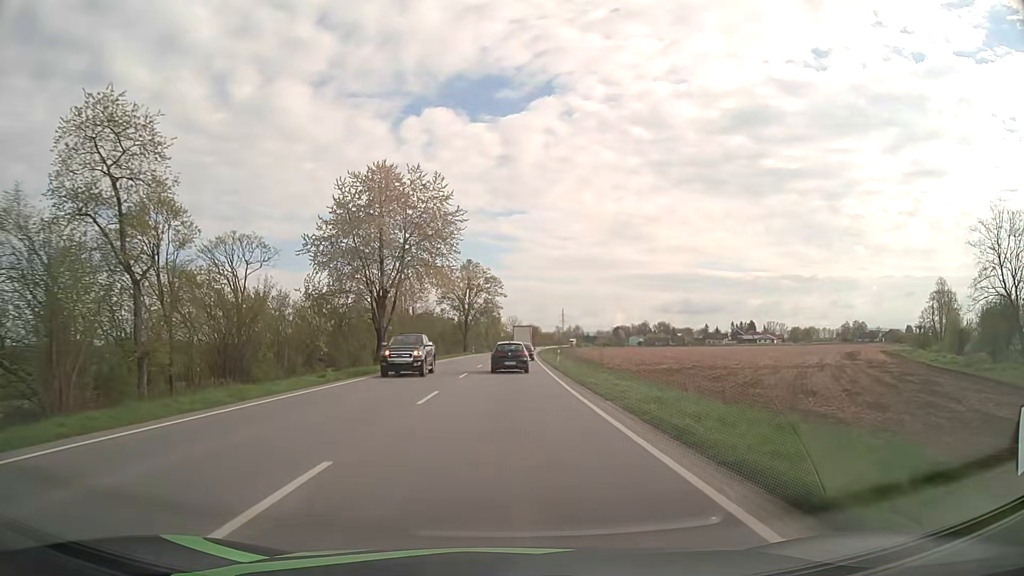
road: primary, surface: asphalt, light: Day
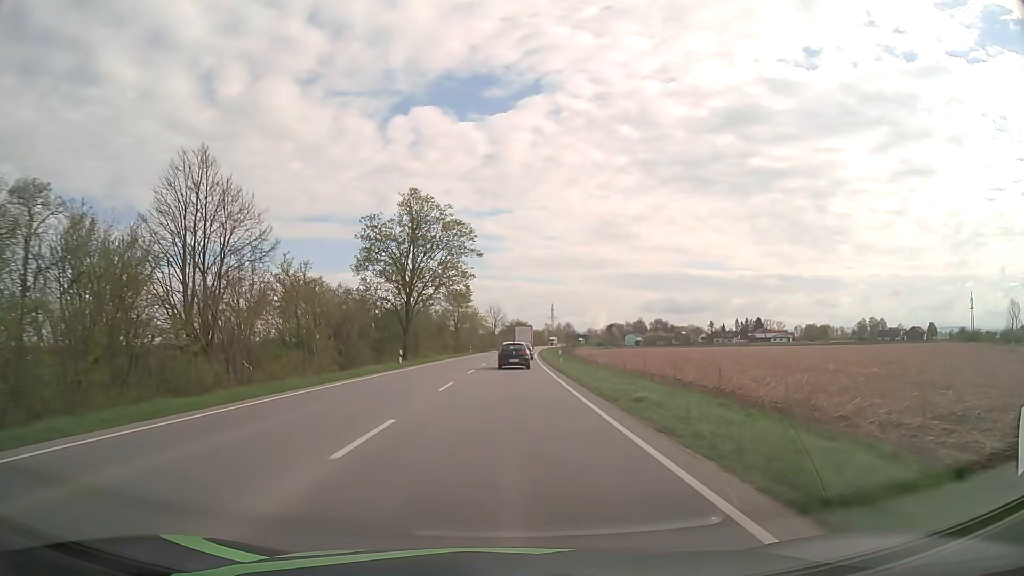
(+0.8, +55.3) m; +1°
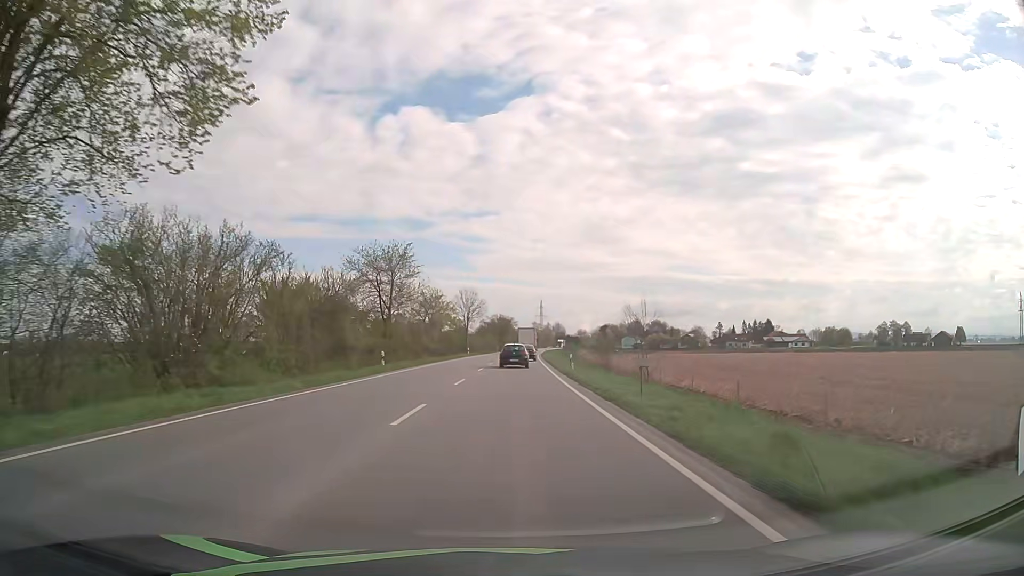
(+0.7, +56.2) m; +1°
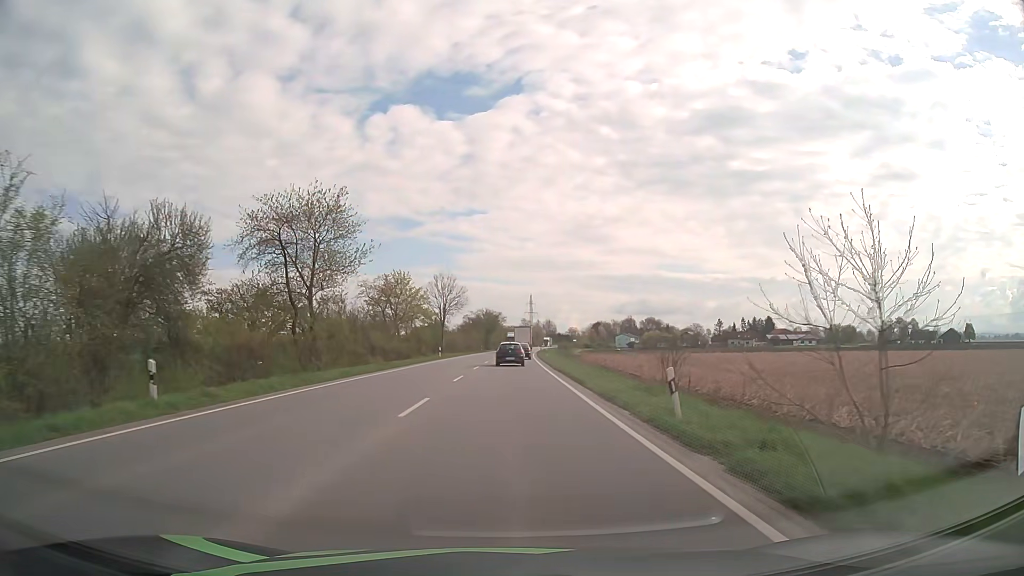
(+0.2, +23.0) m; +1°
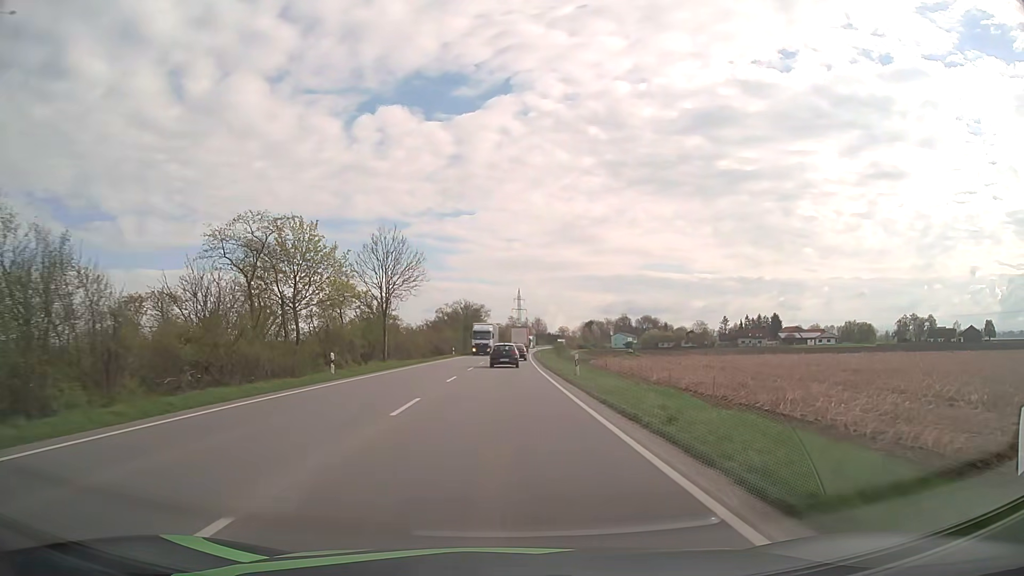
(+0.5, +35.3) m; +1°
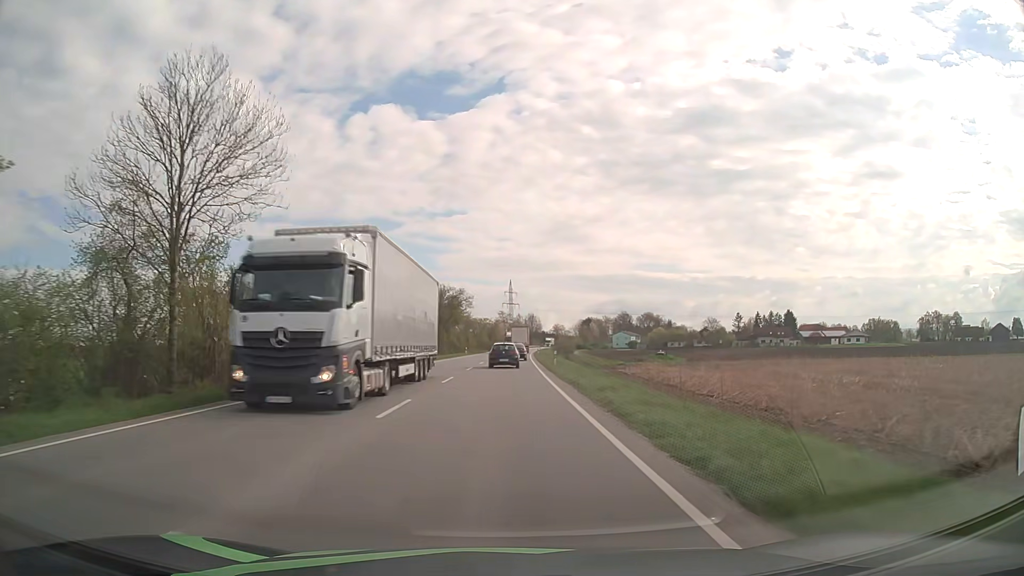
(+0.3, +36.2) m; +1°
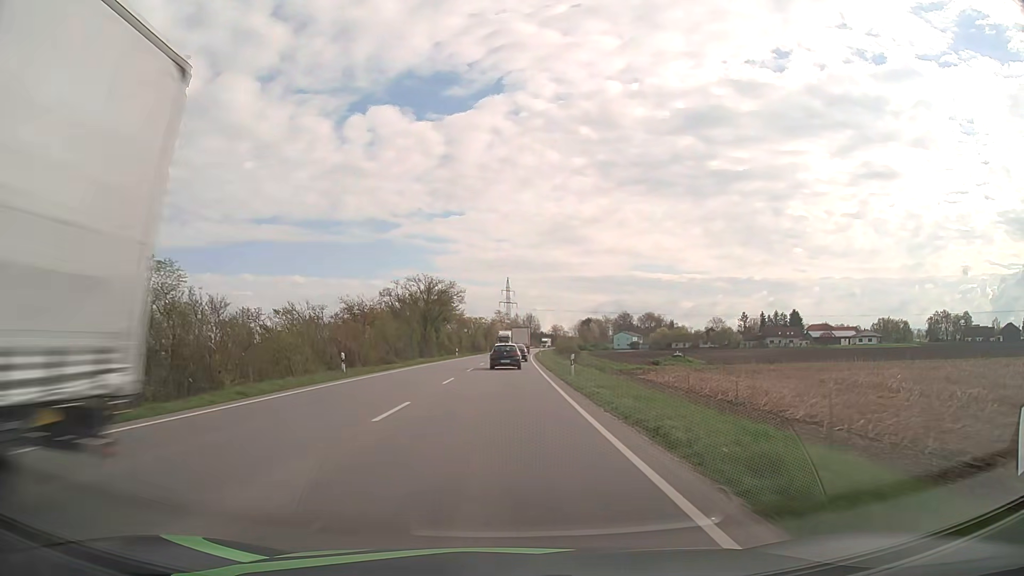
(0.0, +12.3) m; 0°
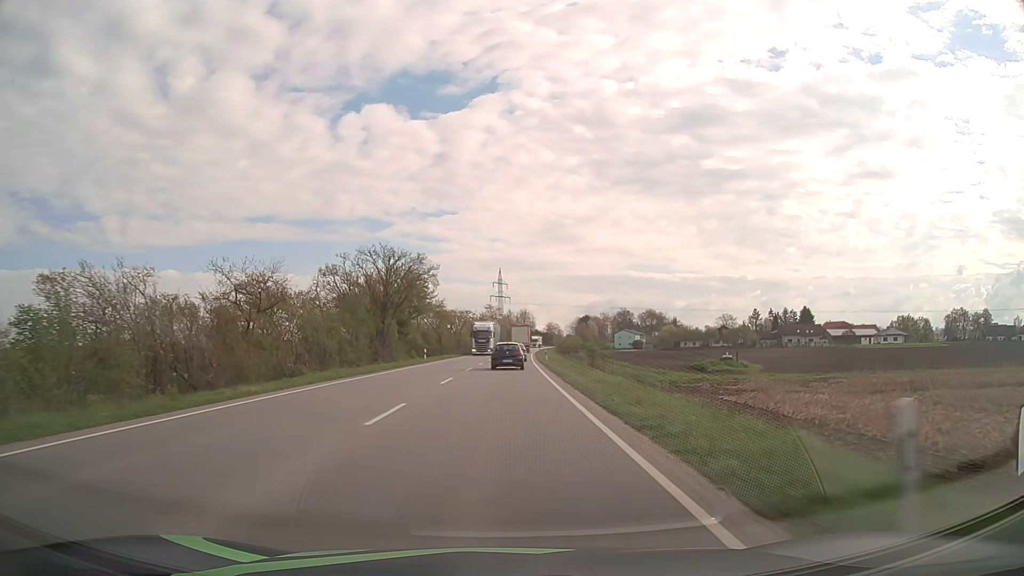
(+0.1, +24.7) m; +1°
(0, +10) (0, +20) (0, +30) (0, +40) (+1, +50) (+1, +60) (+1, +70) (+2, +80) (+2, +90) (+2, +100) m
